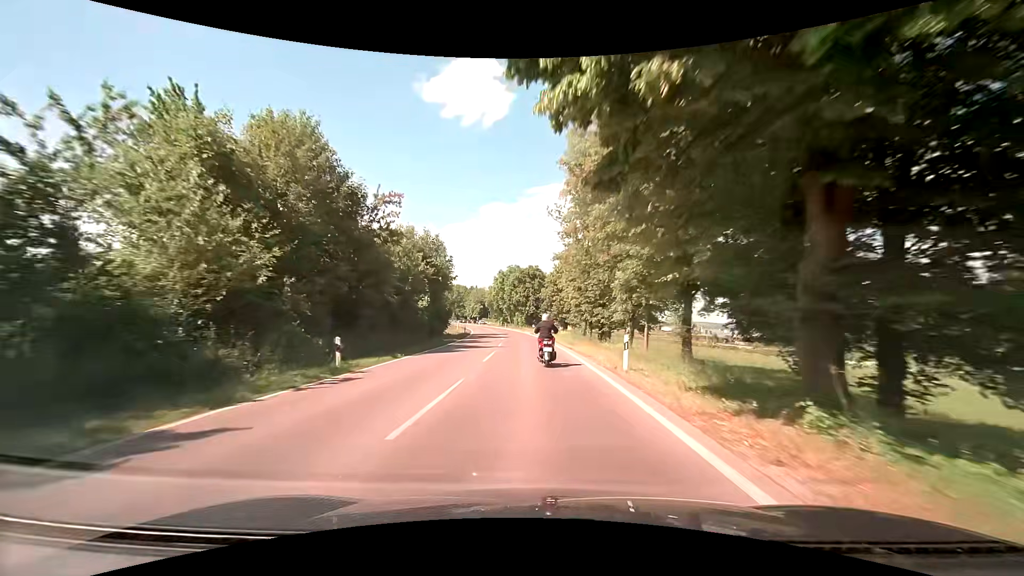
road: secondary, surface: asphalt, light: Day
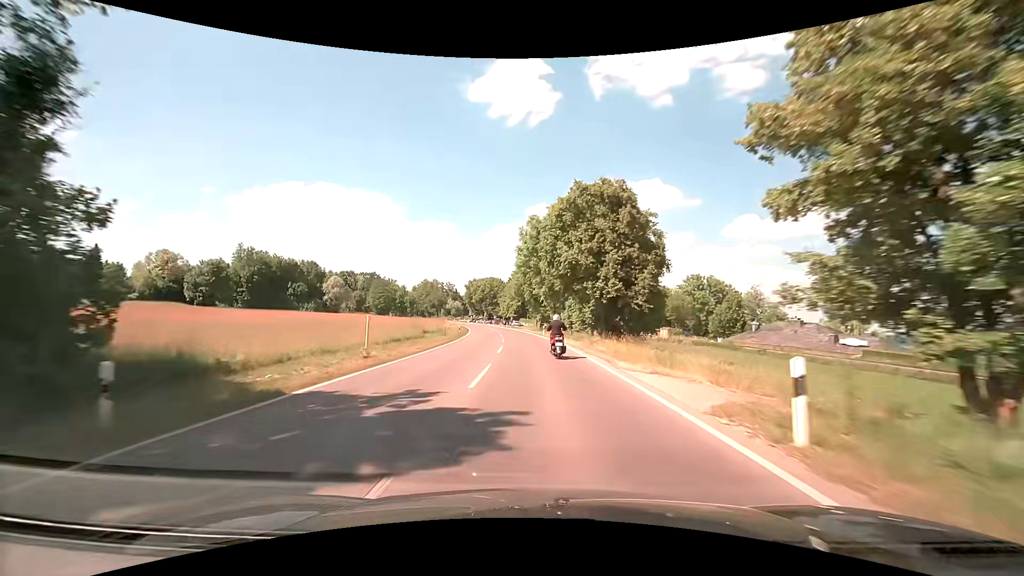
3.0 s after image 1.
(-2.8, +55.8) m; -6°
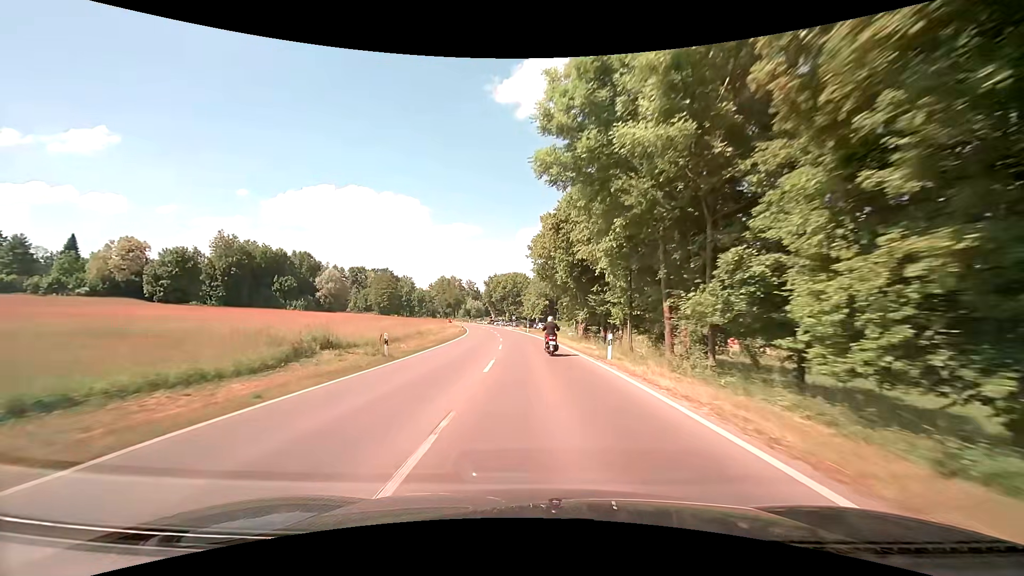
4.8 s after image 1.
(-1.0, +32.8) m; -3°
(0, +10) (0, +20) (-1, +30) (-1, +40) (-2, +50) (-3, +60) (-4, +70) (-6, +80) (-7, +90) (-9, +99) m
